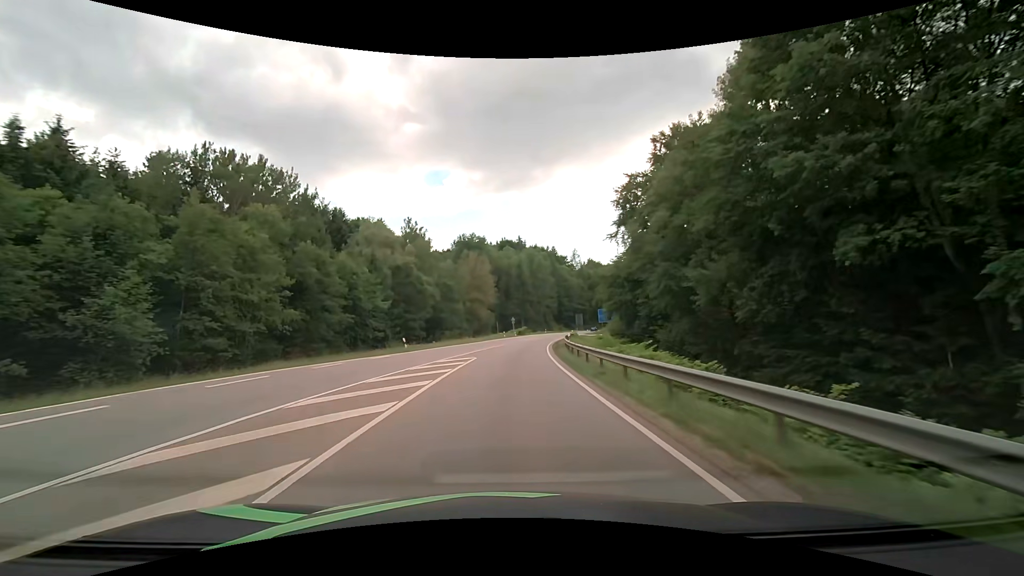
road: secondary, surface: asphalt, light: Day
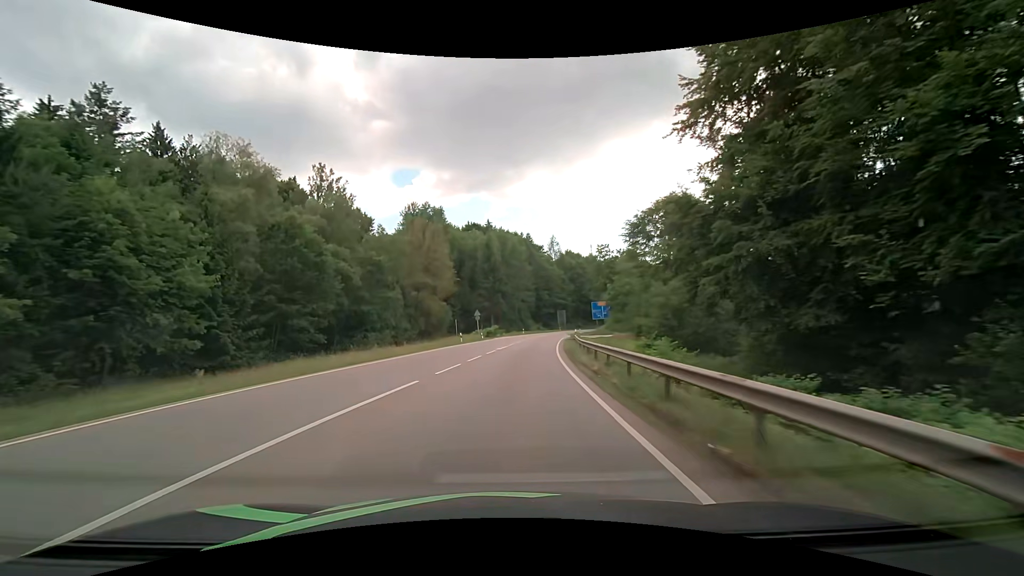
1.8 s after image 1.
(+1.1, +32.2) m; +4°
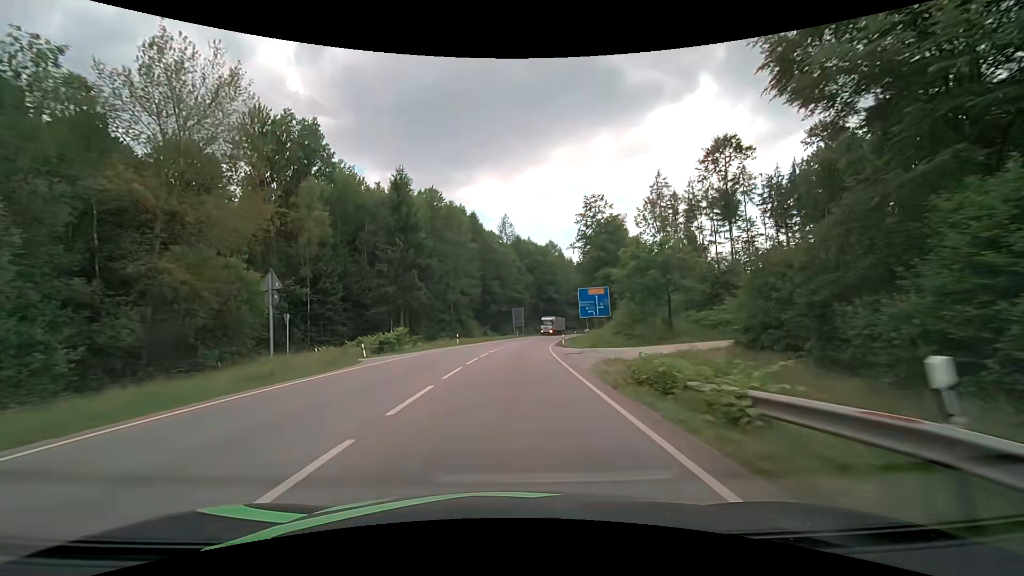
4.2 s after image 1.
(+2.3, +42.8) m; +6°
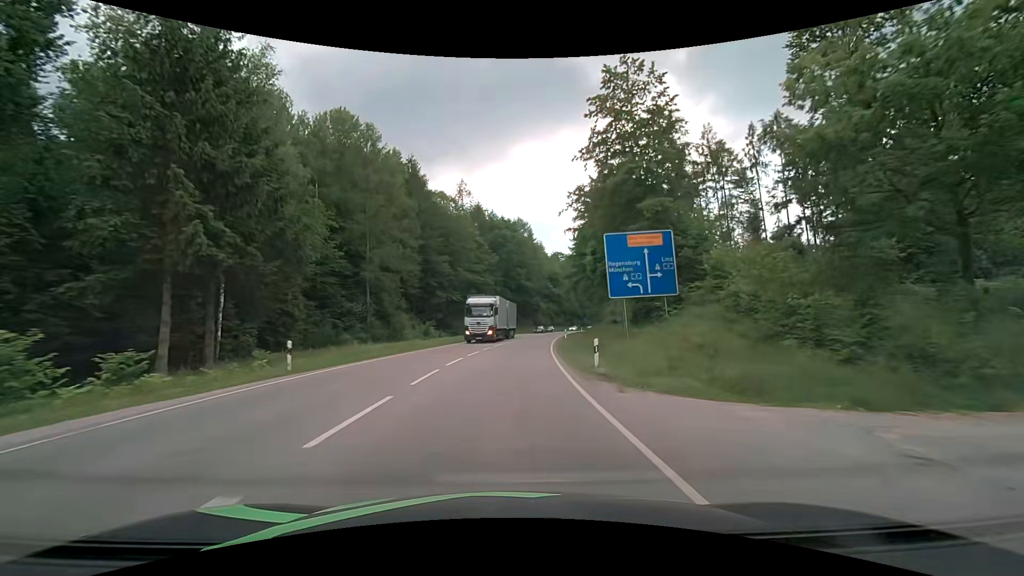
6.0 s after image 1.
(+1.1, +32.2) m; +4°
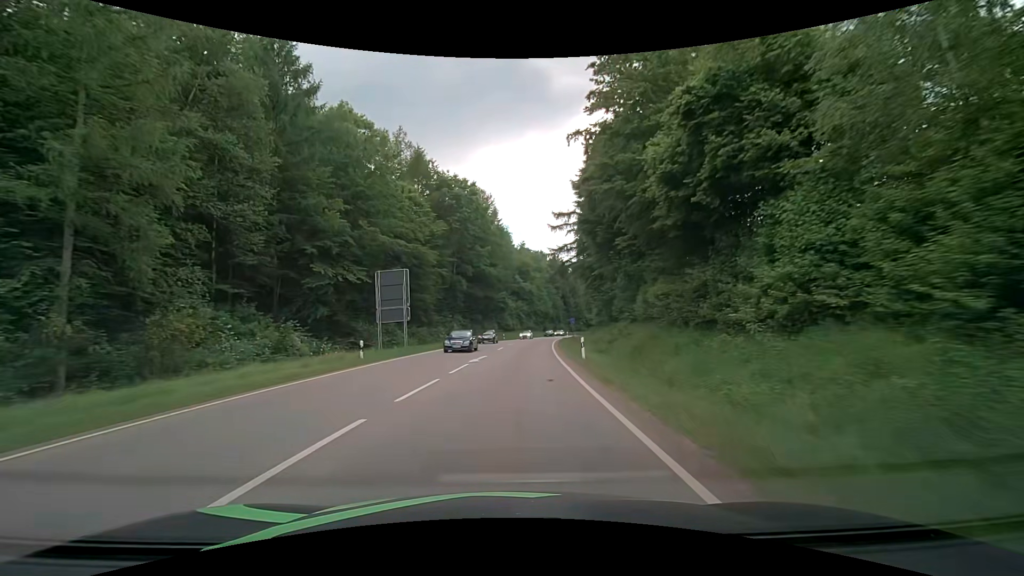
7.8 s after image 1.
(+1.2, +32.2) m; +4°
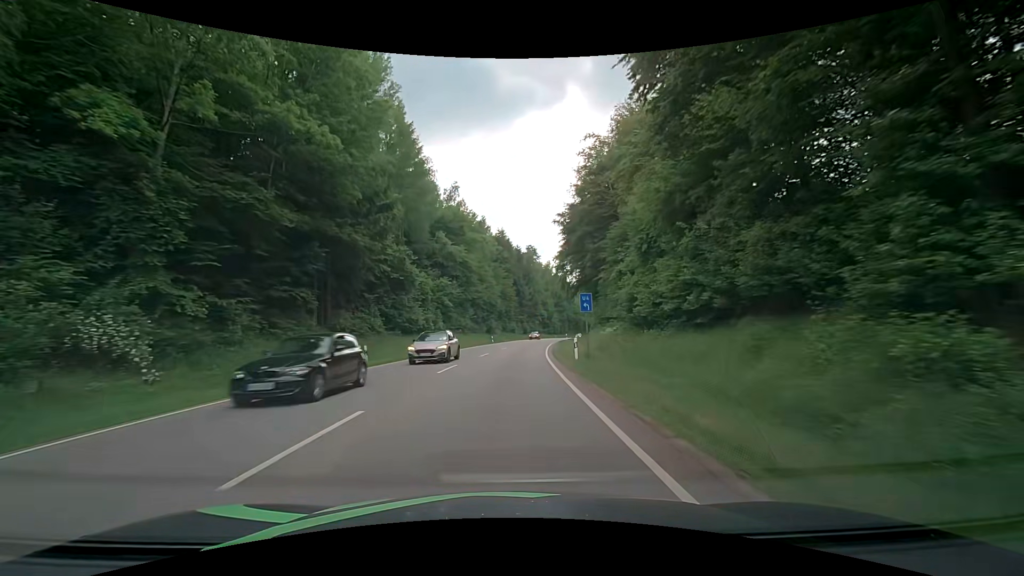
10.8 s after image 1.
(+3.4, +53.6) m; +7°
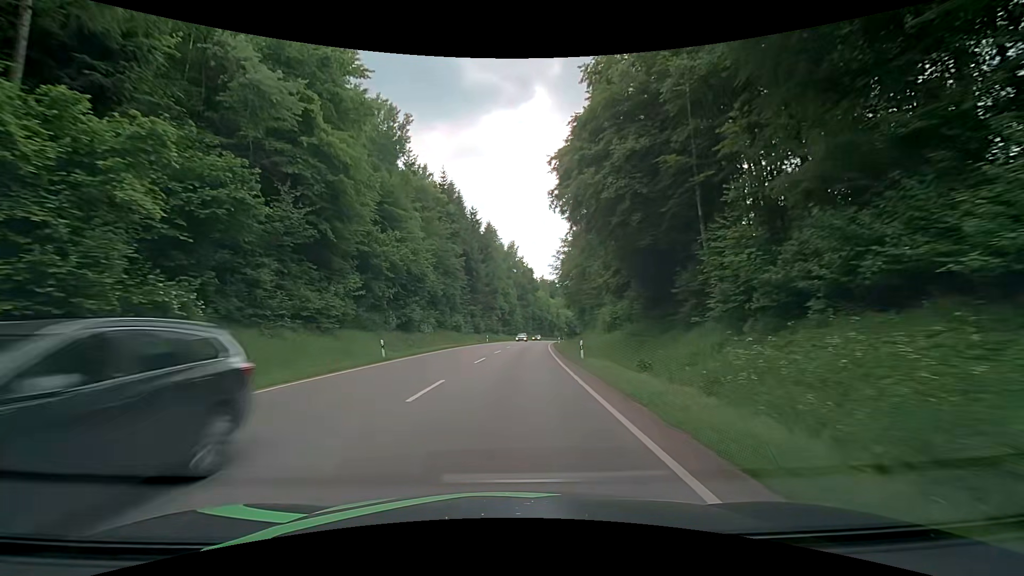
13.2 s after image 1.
(+1.7, +43.2) m; +4°
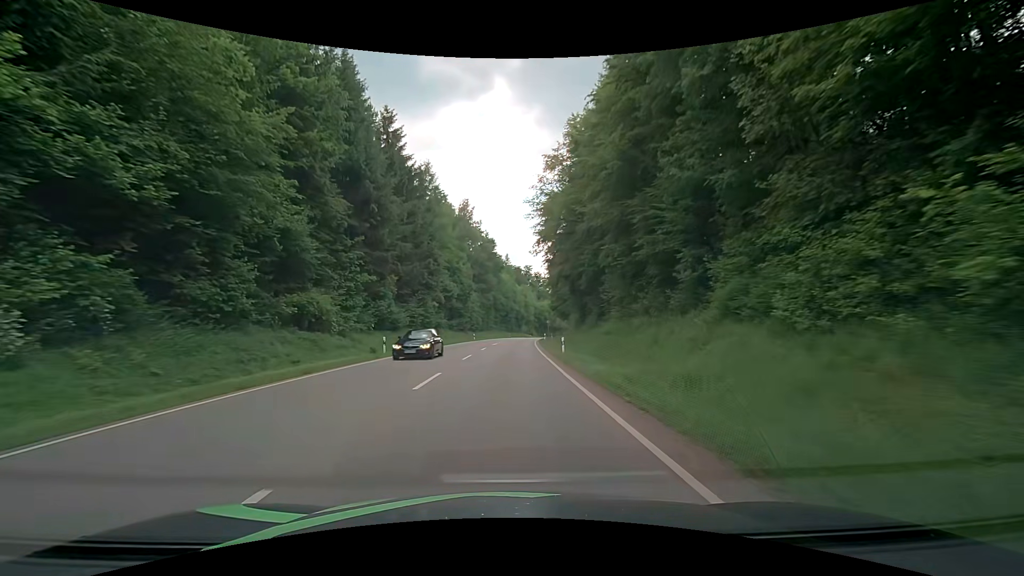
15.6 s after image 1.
(+2.3, +43.2) m; +5°
(0, +10) (0, +20) (0, +30) (+1, +40) (+1, +50) (+2, +60) (+2, +70) (+3, +80) (+4, +90) (+5, +100) m
